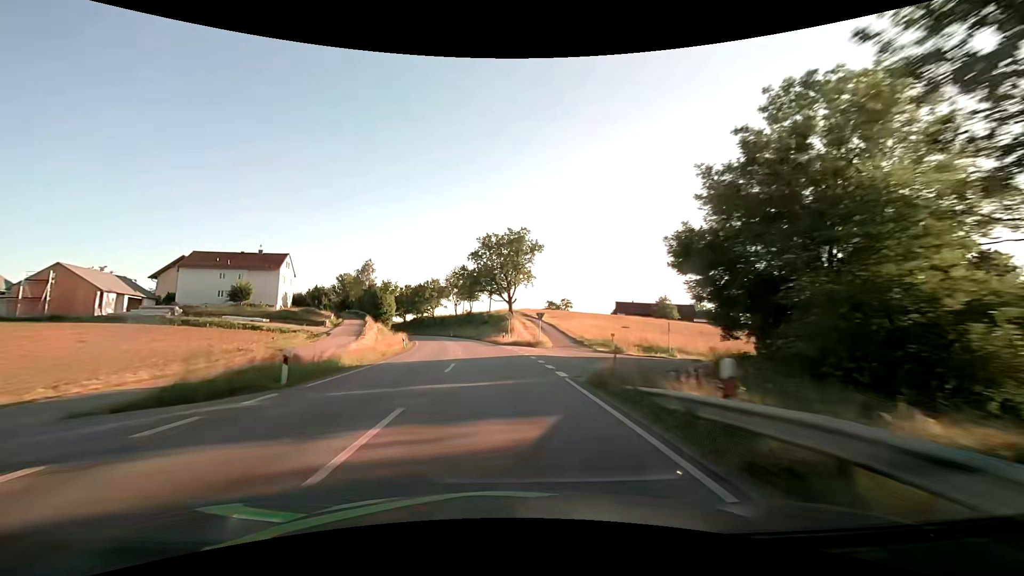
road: secondary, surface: asphalt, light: Day
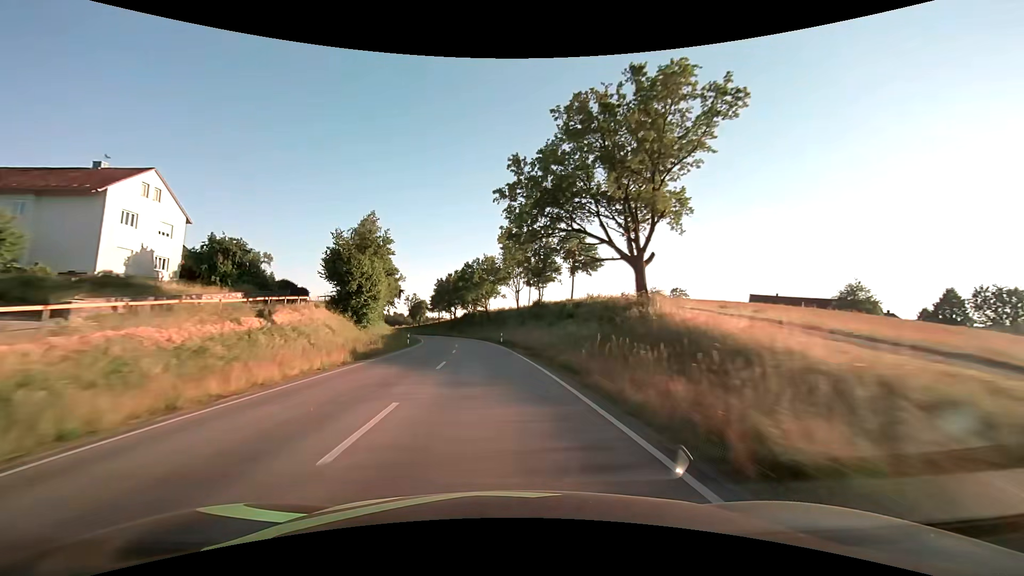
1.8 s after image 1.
(-3.1, +47.5) m; -8°
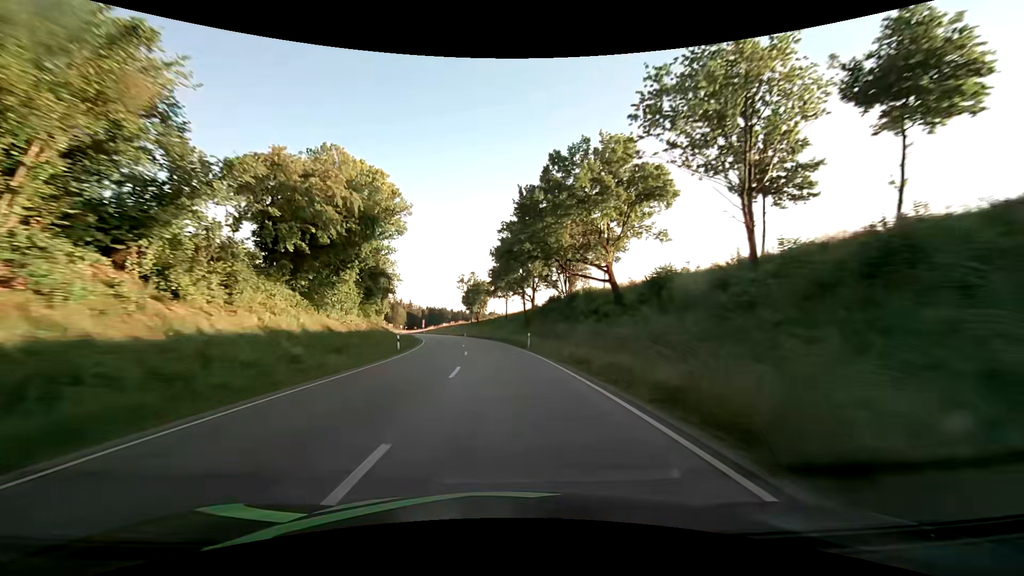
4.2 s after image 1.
(-5.8, +63.1) m; -10°
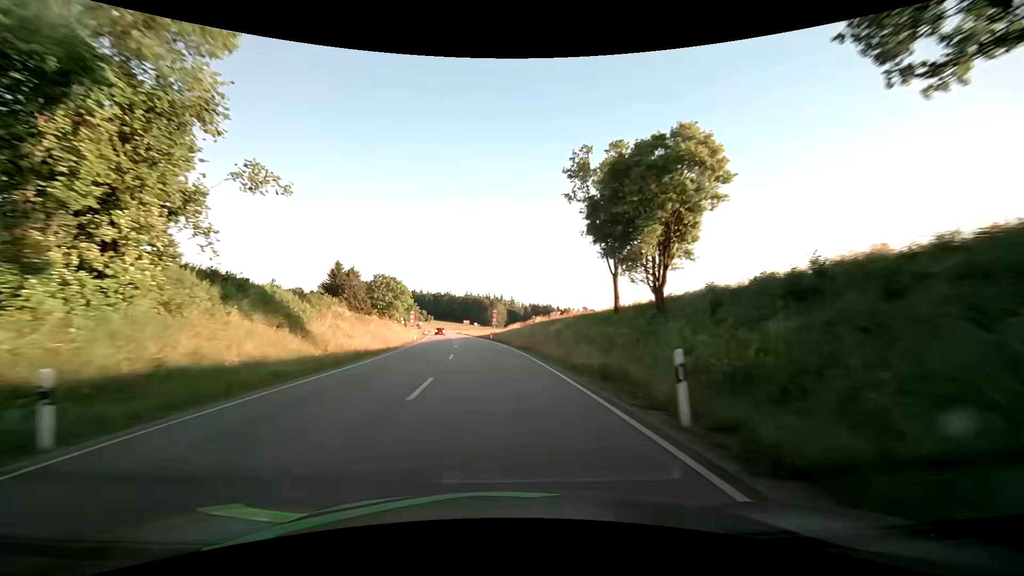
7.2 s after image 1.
(-7.9, +76.0) m; -12°
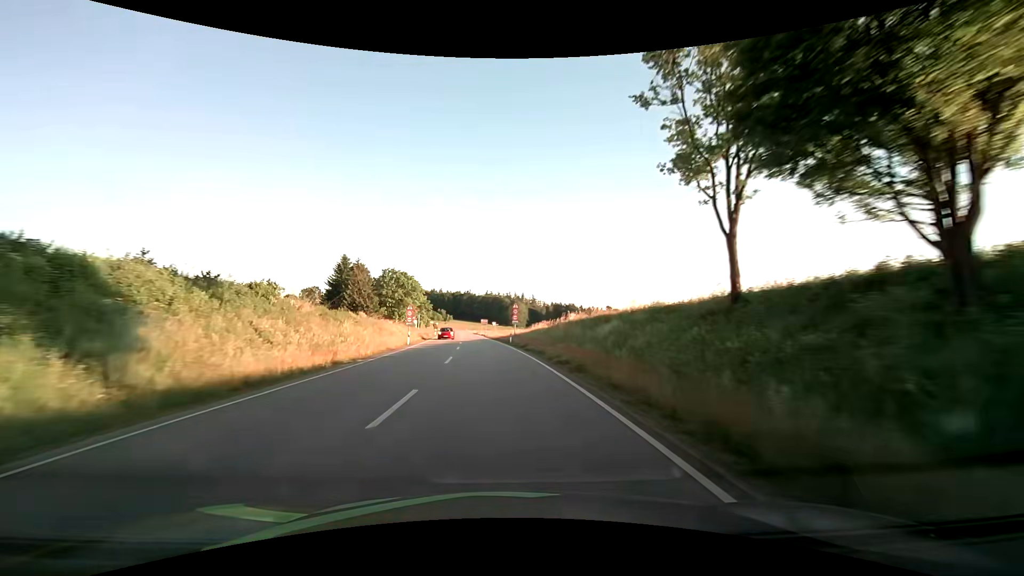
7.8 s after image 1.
(-0.2, +14.6) m; -2°
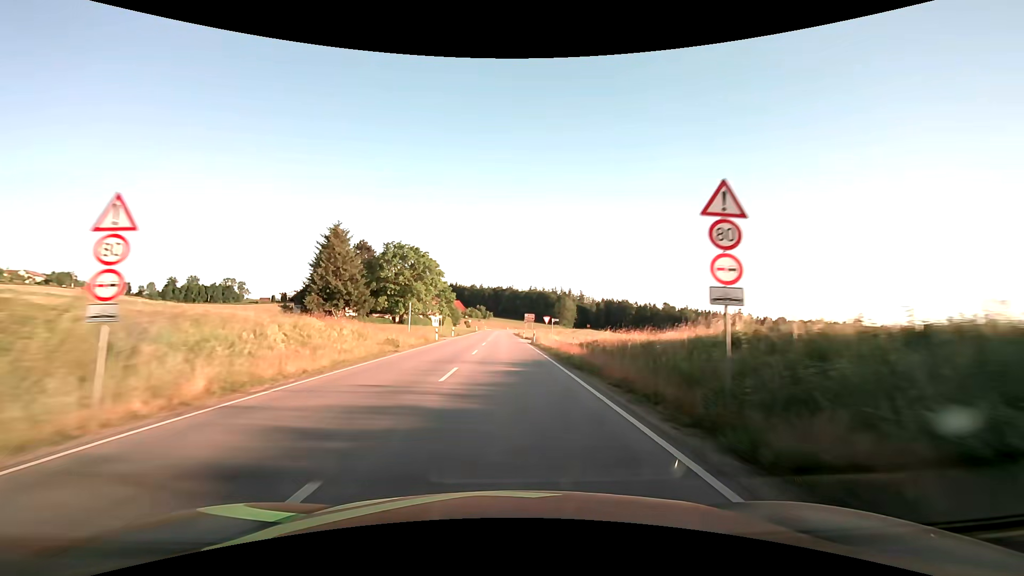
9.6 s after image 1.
(-2.2, +42.1) m; -5°
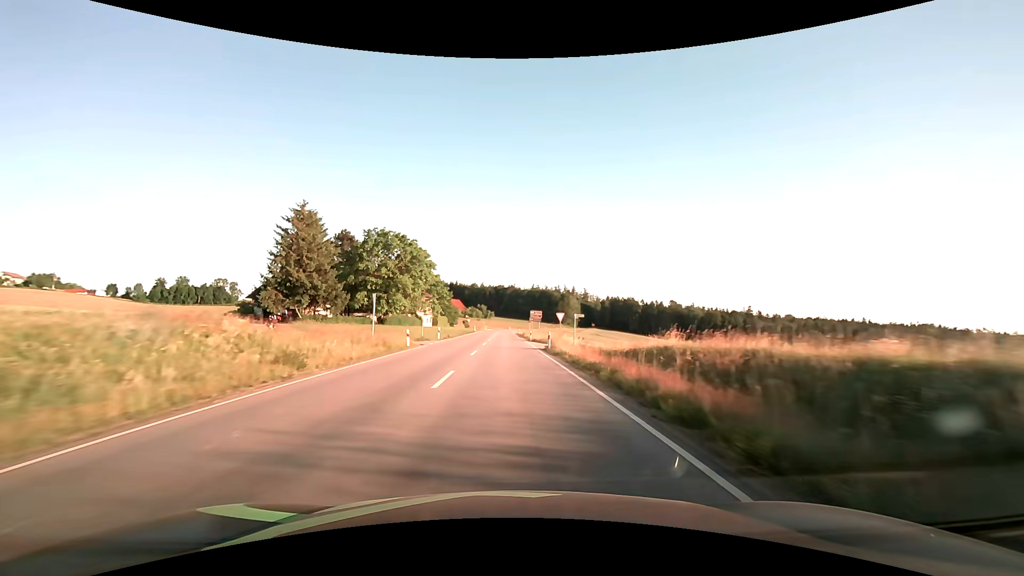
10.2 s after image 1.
(0.0, +13.6) m; 0°
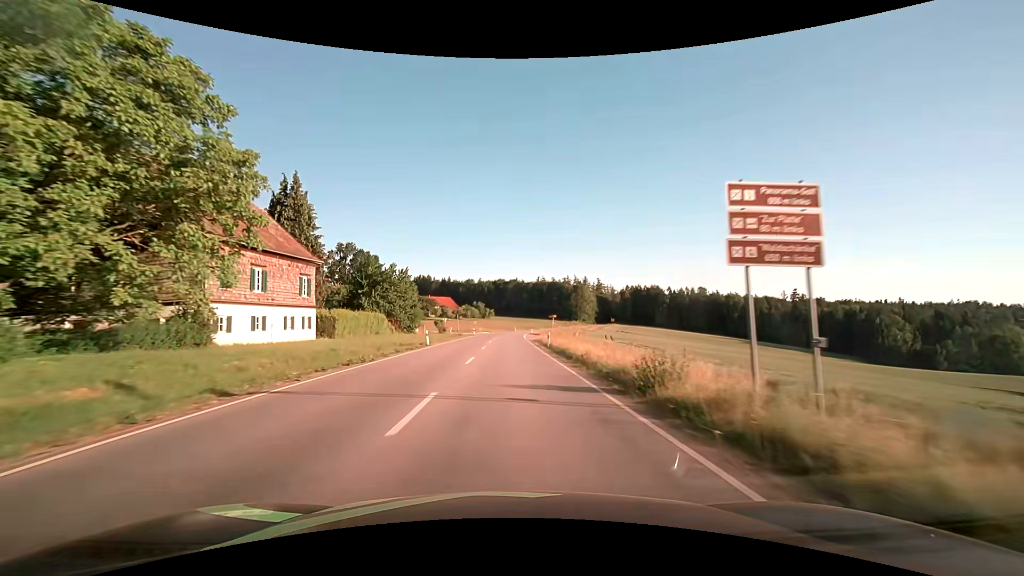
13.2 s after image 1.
(-0.4, +64.0) m; 0°
(0, +10) (0, +20) (0, +30) (0, +40) (0, +50) (0, +60) (+1, +70) (+1, +80) (+1, +90) (+2, +100) m
